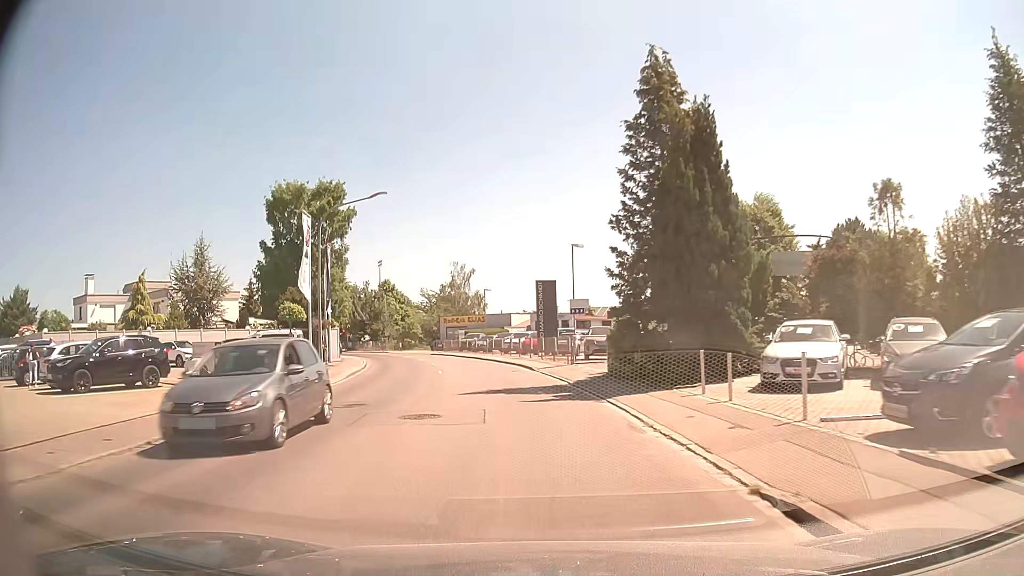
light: Day
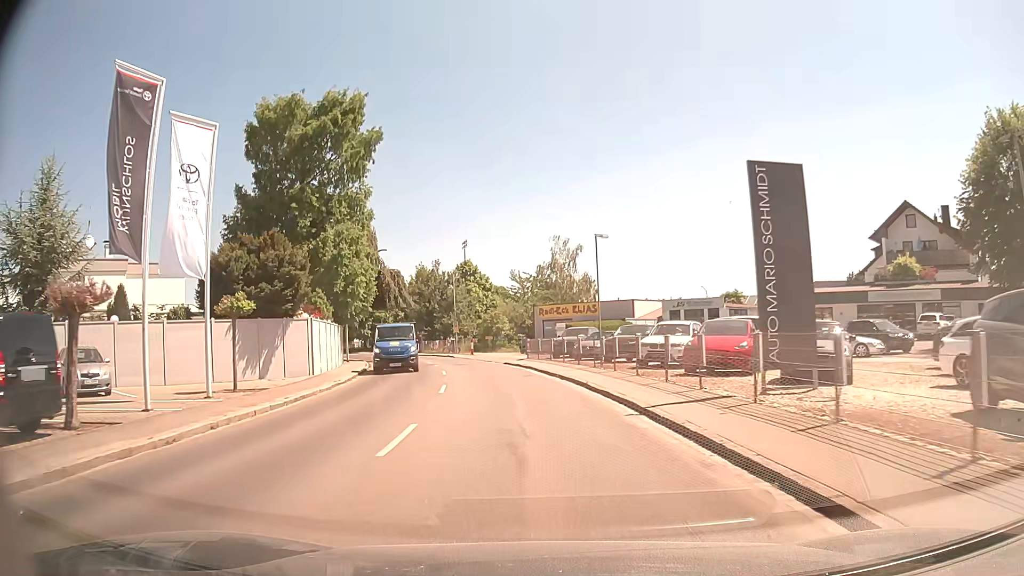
(-2.1, +26.8) m; -9°
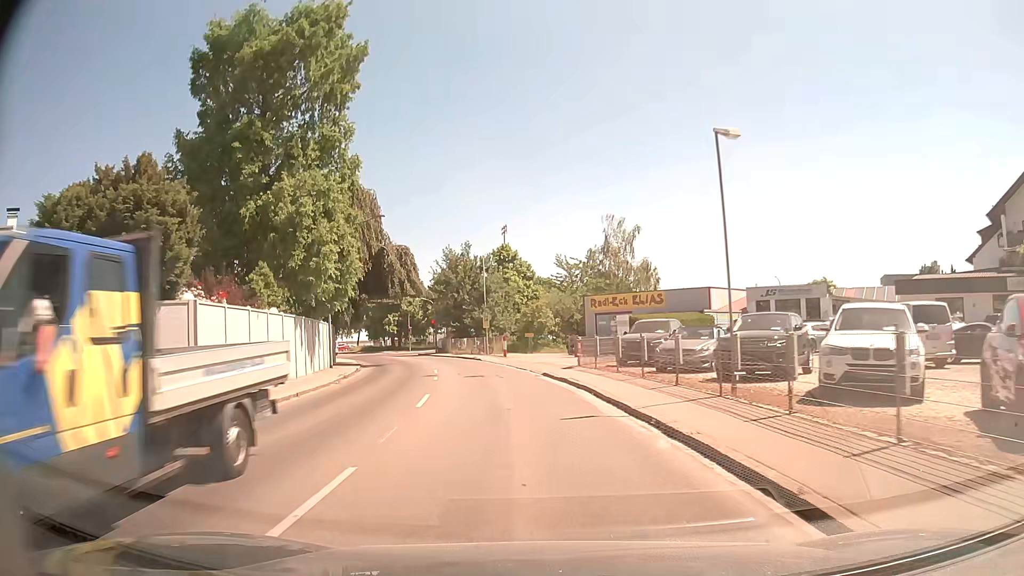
(-0.5, +13.0) m; -4°
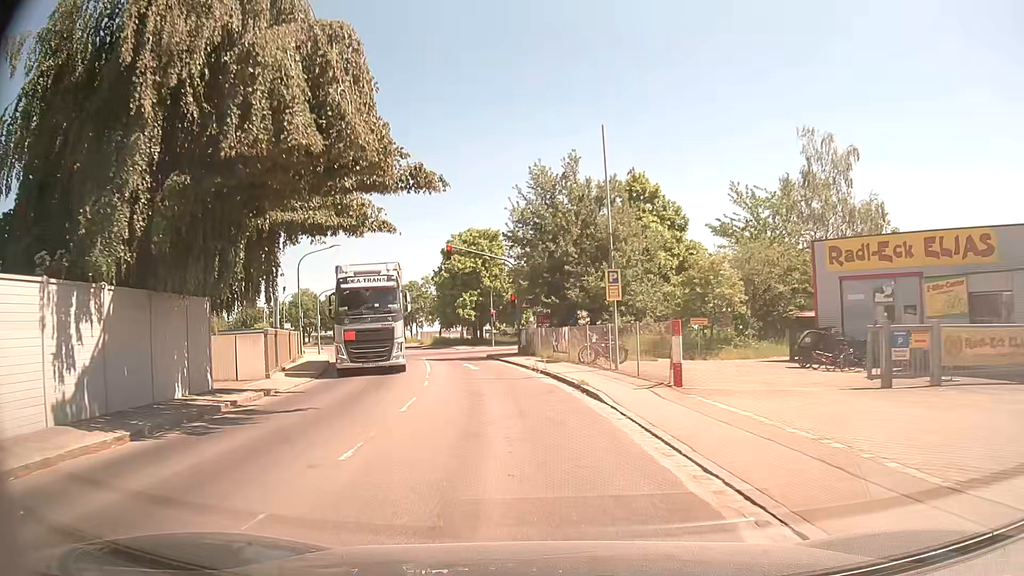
(-2.7, +29.7) m; -10°
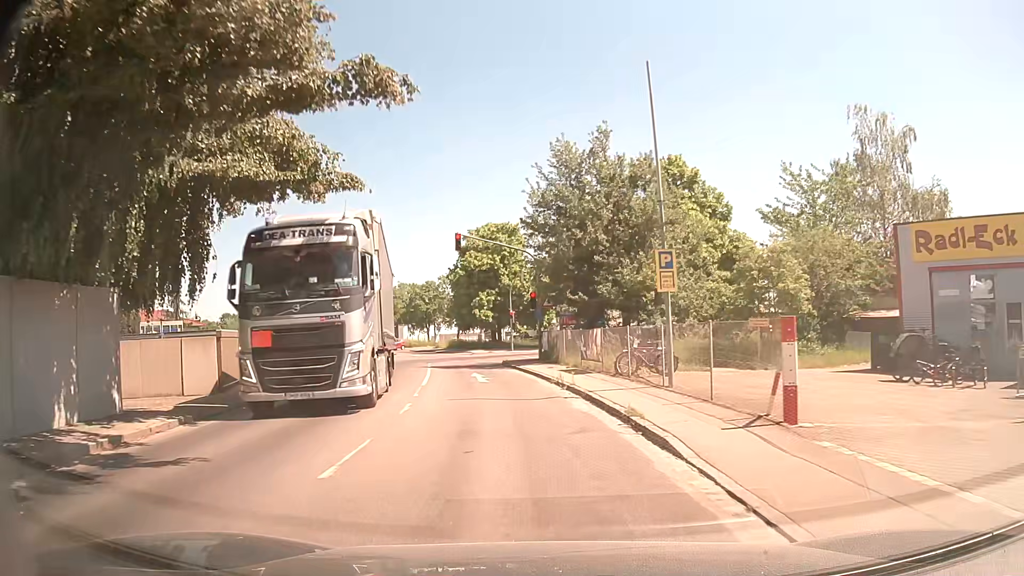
(-0.1, +5.2) m; -2°
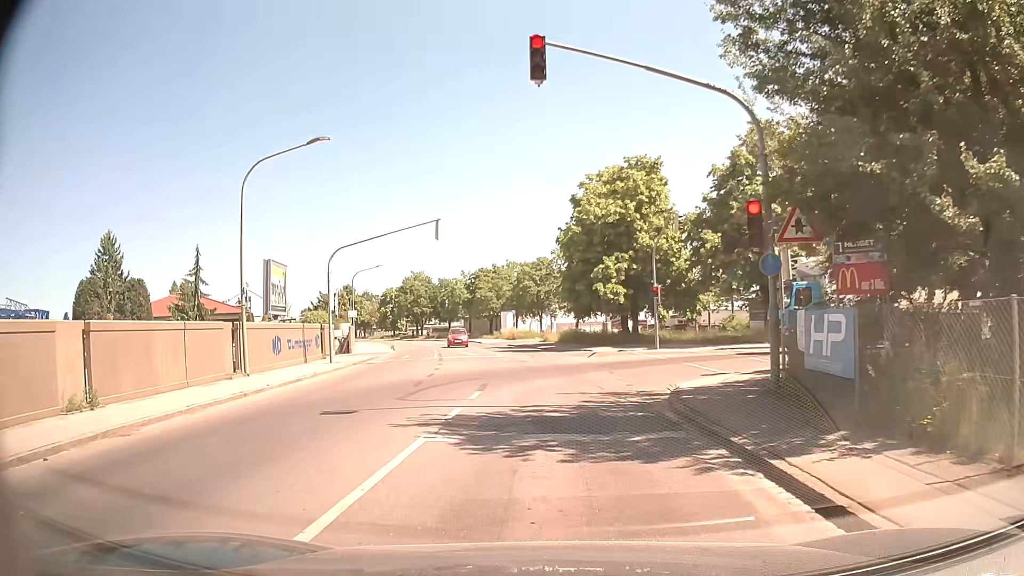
(-1.9, +20.6) m; -11°
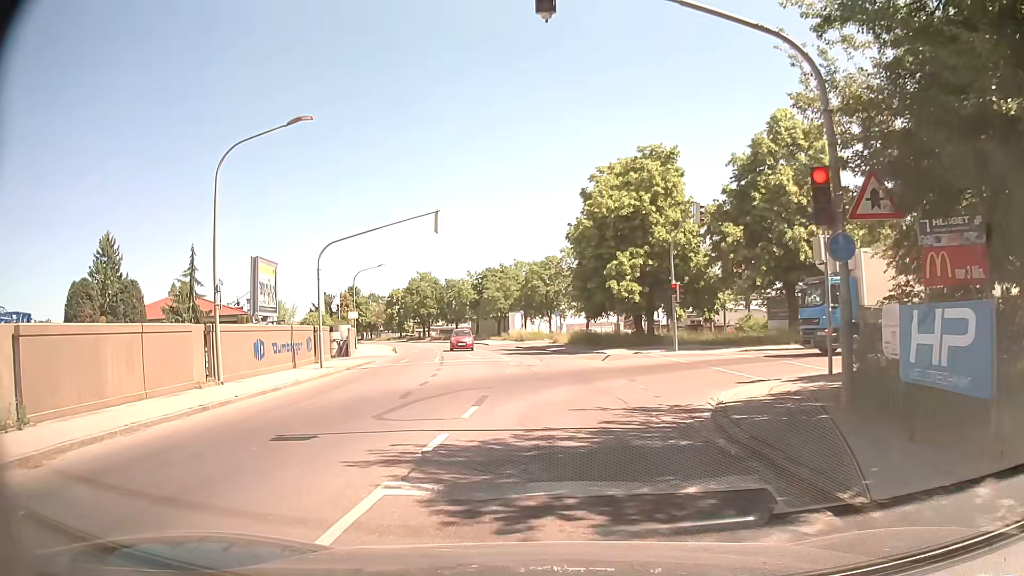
(0.0, +2.4) m; -1°
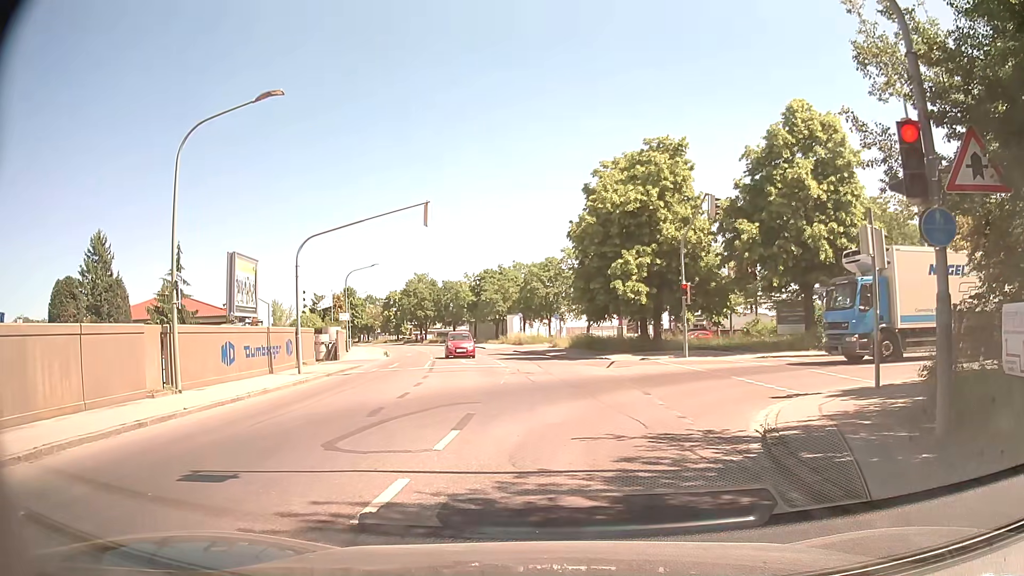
(0.0, +2.2) m; +1°
